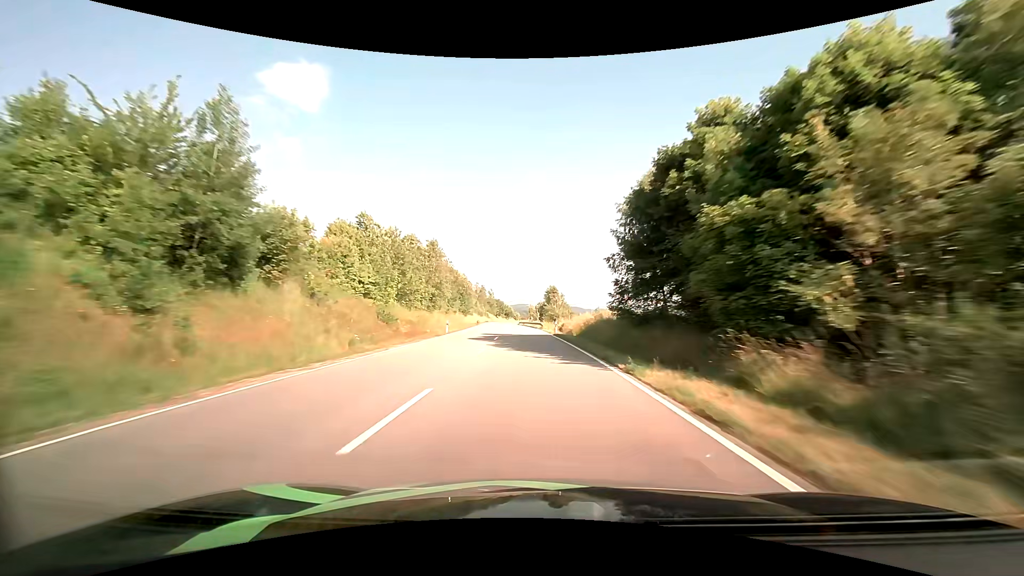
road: primary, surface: asphalt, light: Day
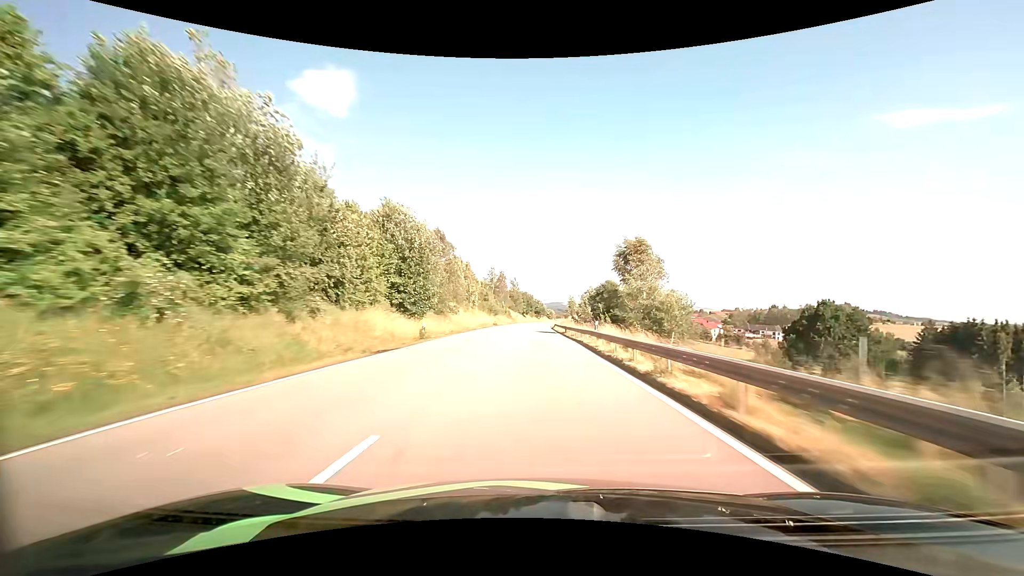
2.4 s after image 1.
(-2.9, +63.7) m; -4°
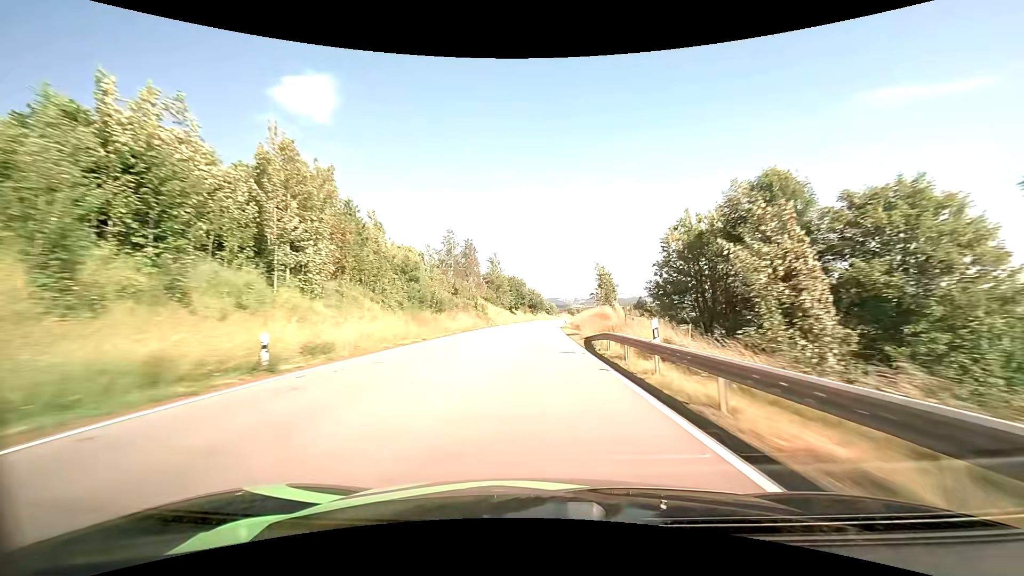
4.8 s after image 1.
(0.0, +64.2) m; 0°
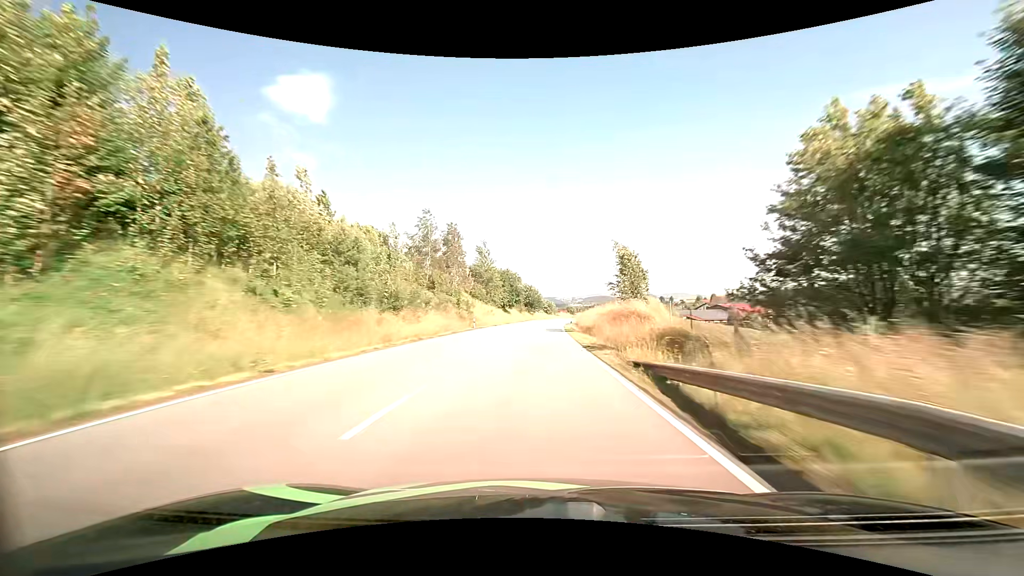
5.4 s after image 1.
(+0.1, +16.1) m; 0°
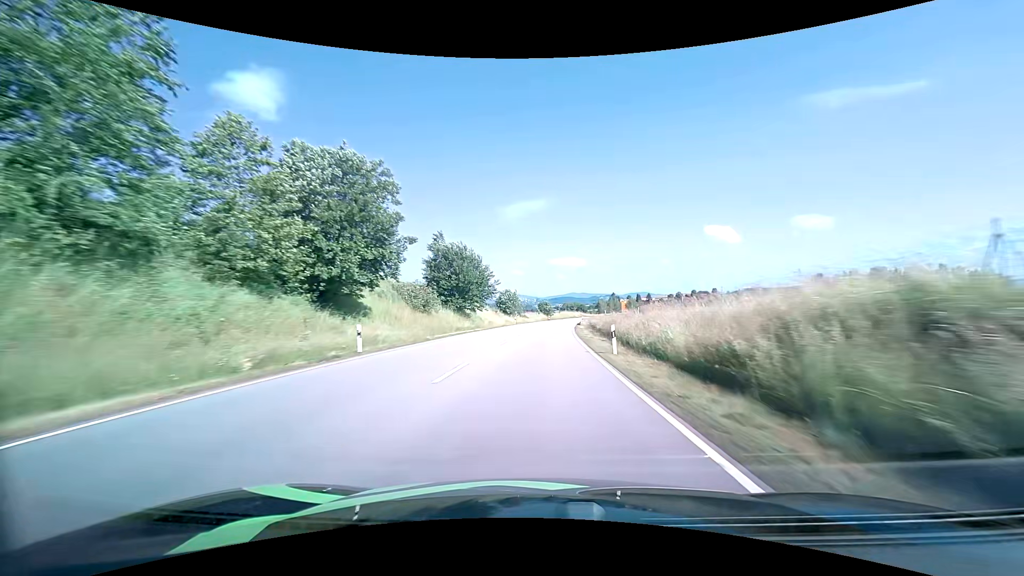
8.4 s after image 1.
(+2.2, +79.4) m; +4°
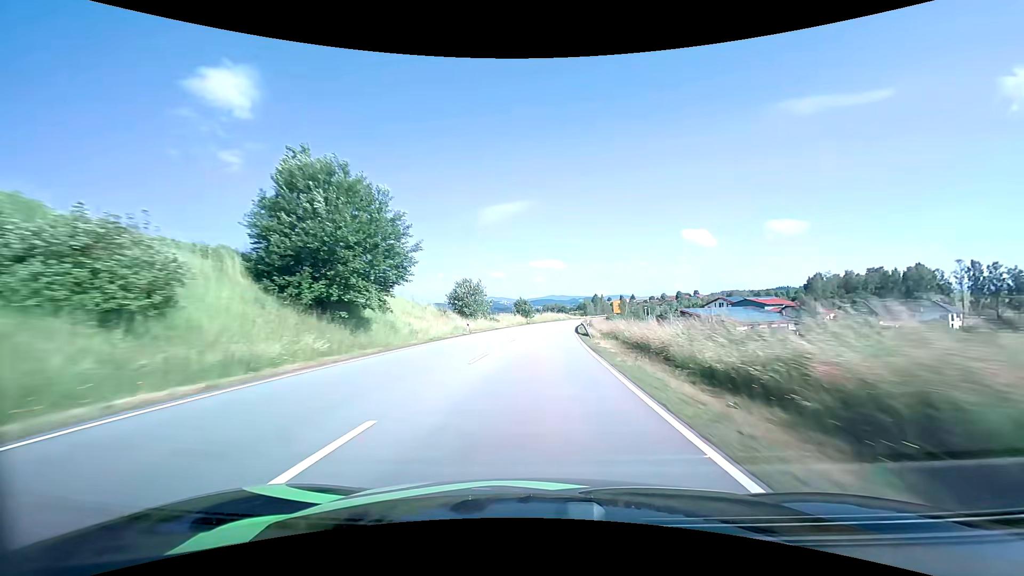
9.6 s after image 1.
(+0.6, +31.6) m; +2°
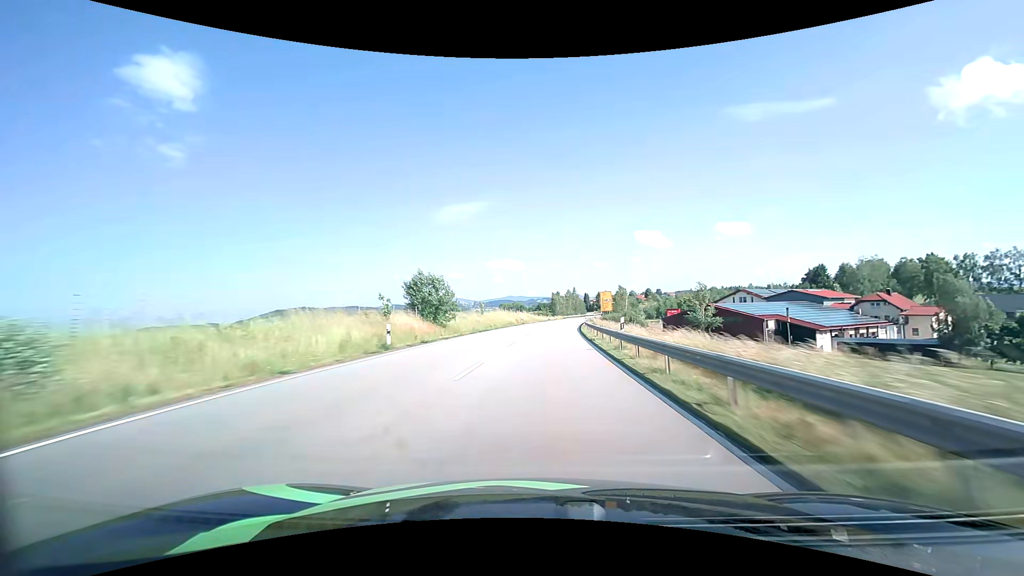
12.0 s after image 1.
(+2.5, +63.9) m; +5°
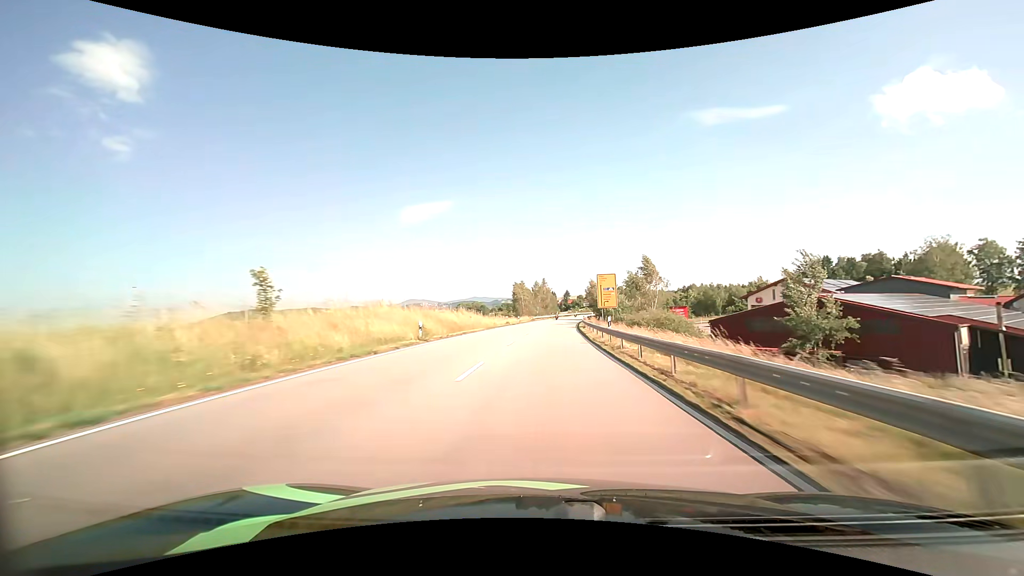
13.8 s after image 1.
(+1.7, +48.3) m; +4°
(0, +10) (0, +20) (+1, +30) (+1, +40) (+2, +50) (+3, +60) (+3, +70) (+4, +80) (+6, +90) (+7, +100) m
